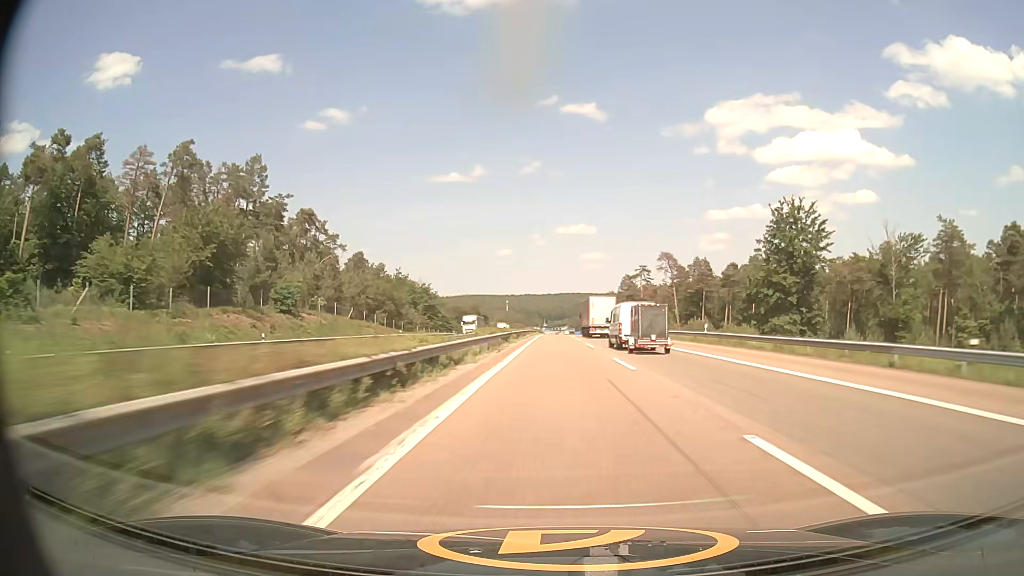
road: motorway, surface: asphalt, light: Day
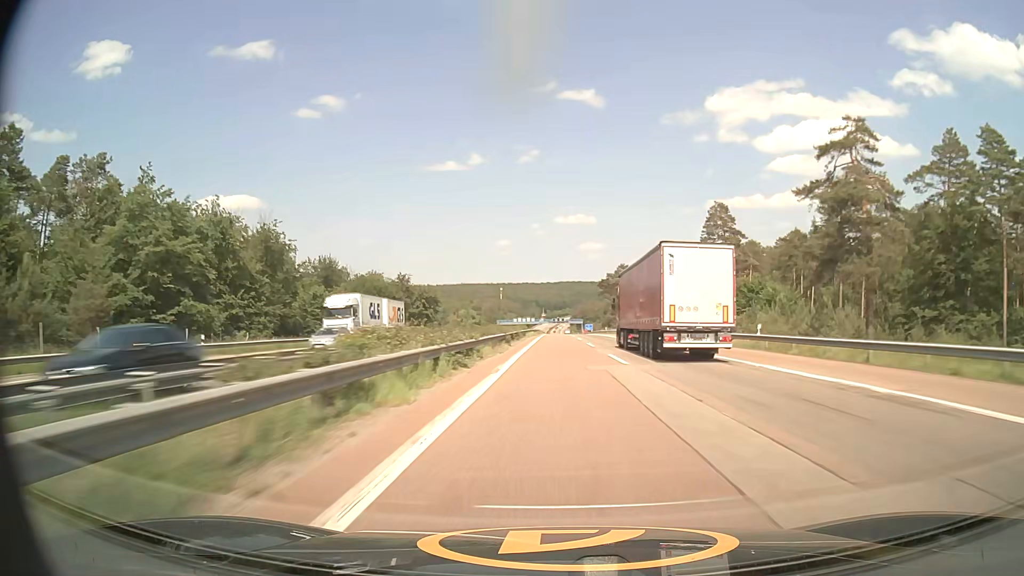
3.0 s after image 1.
(-0.1, +108.9) m; 0°
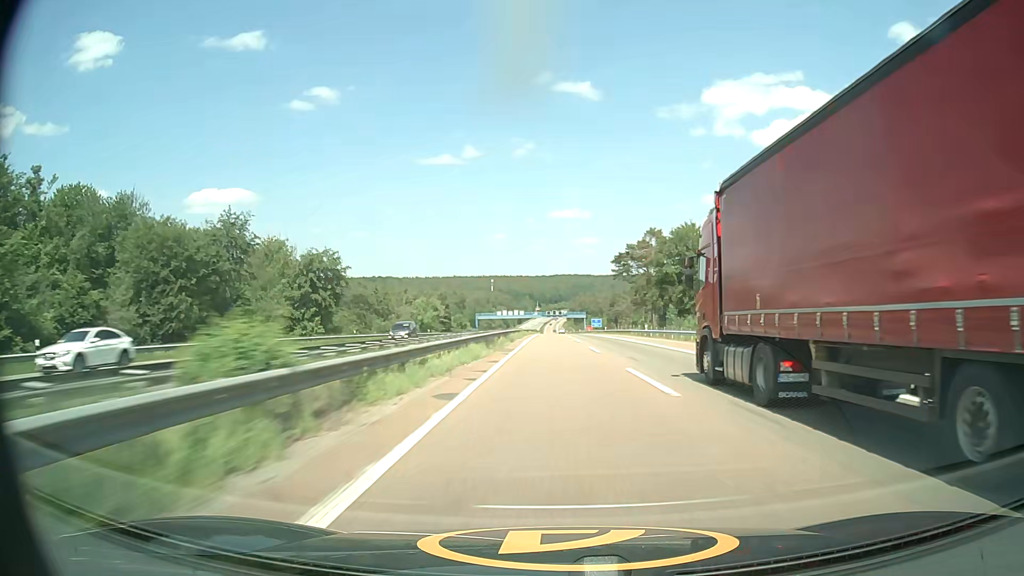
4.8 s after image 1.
(+0.3, +63.6) m; +1°
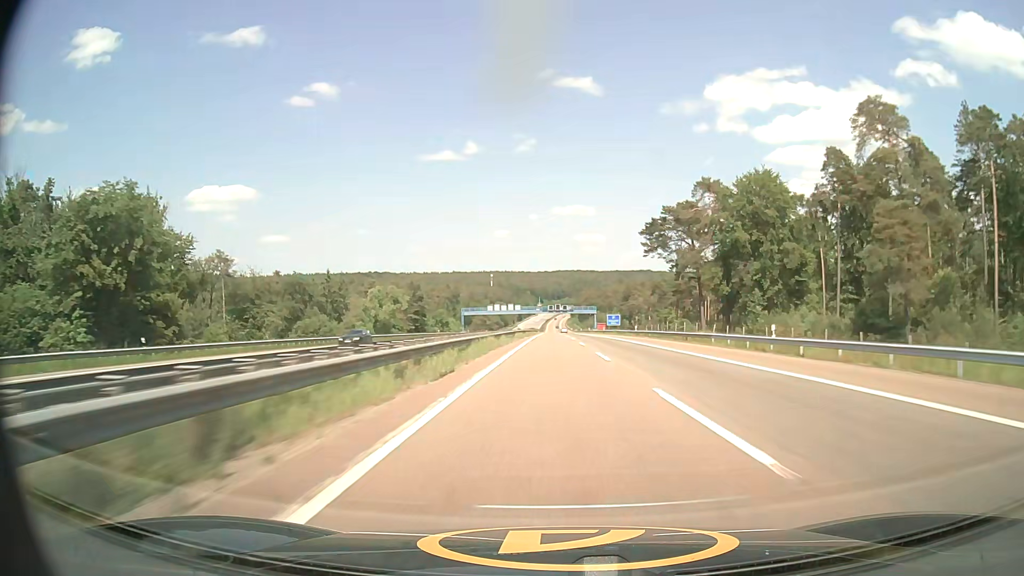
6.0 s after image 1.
(-0.1, +42.2) m; 0°
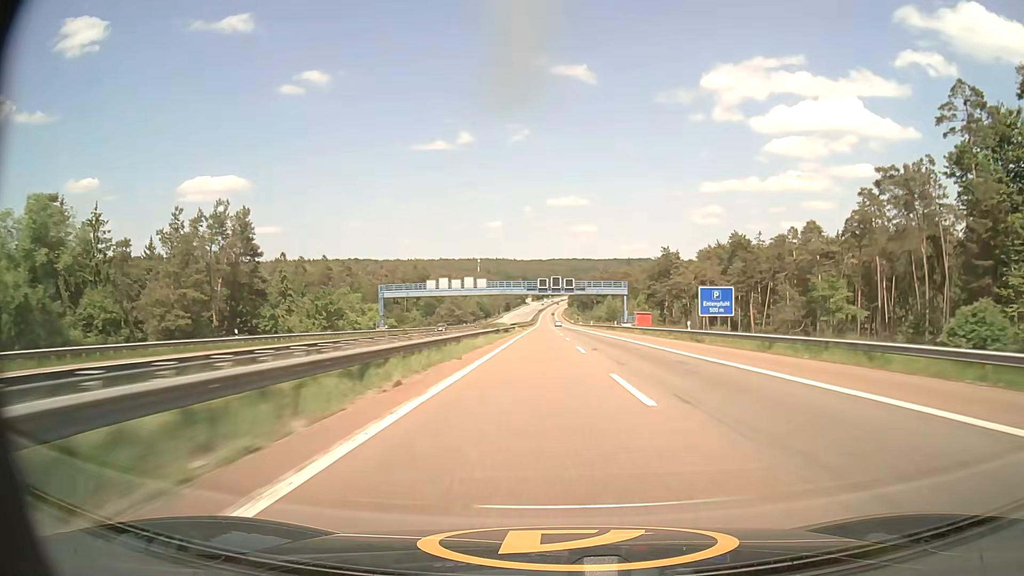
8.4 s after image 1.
(0.0, +85.7) m; 0°
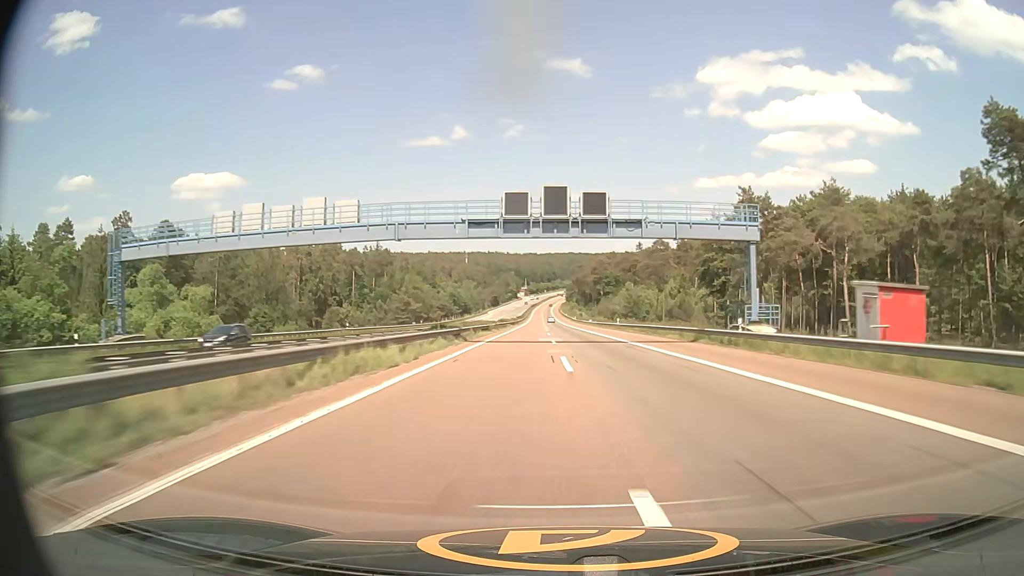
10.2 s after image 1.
(+0.4, +65.7) m; 0°
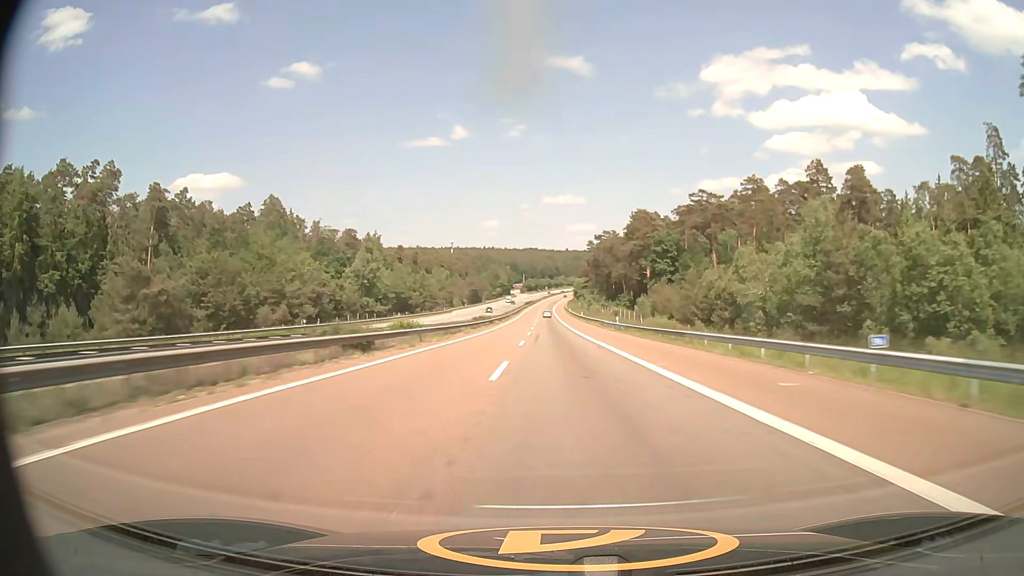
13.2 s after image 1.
(+0.1, +110.1) m; 0°
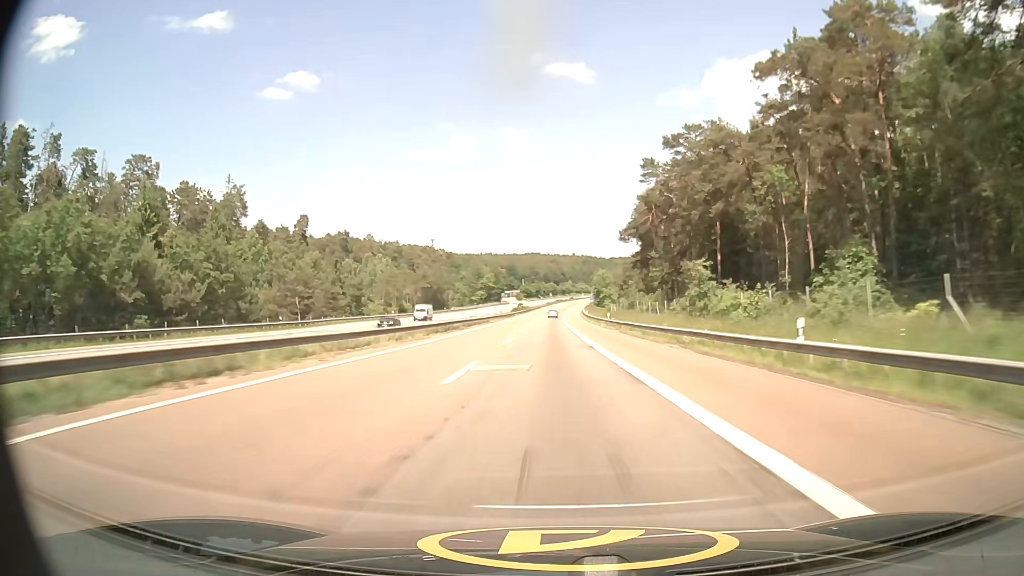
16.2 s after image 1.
(-0.7, +109.1) m; -1°
(0, +10) (0, +20) (0, +30) (0, +40) (0, +50) (0, +60) (0, +70) (0, +80) (0, +90) (0, +100) m
